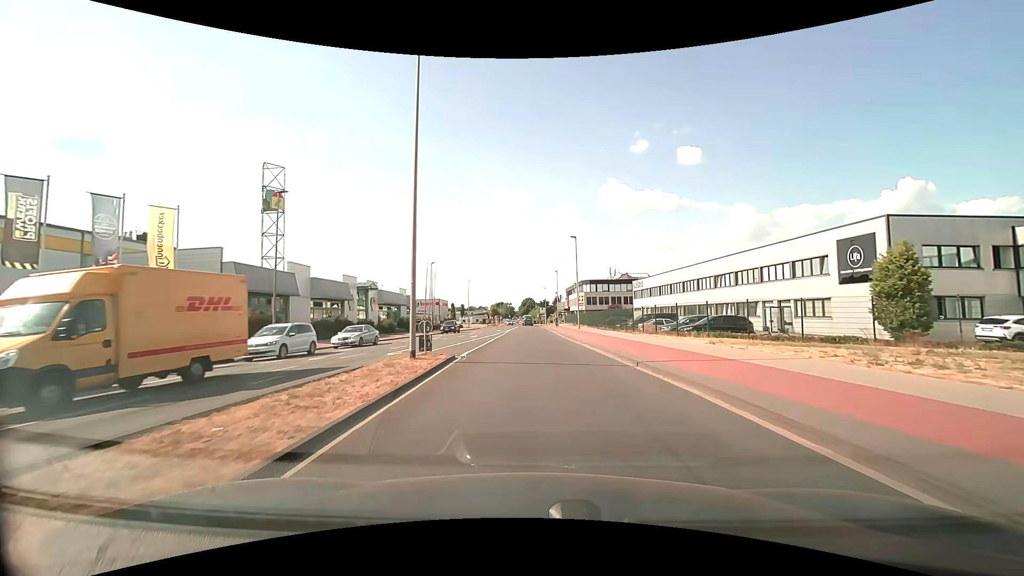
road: unclassified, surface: asphalt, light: Day
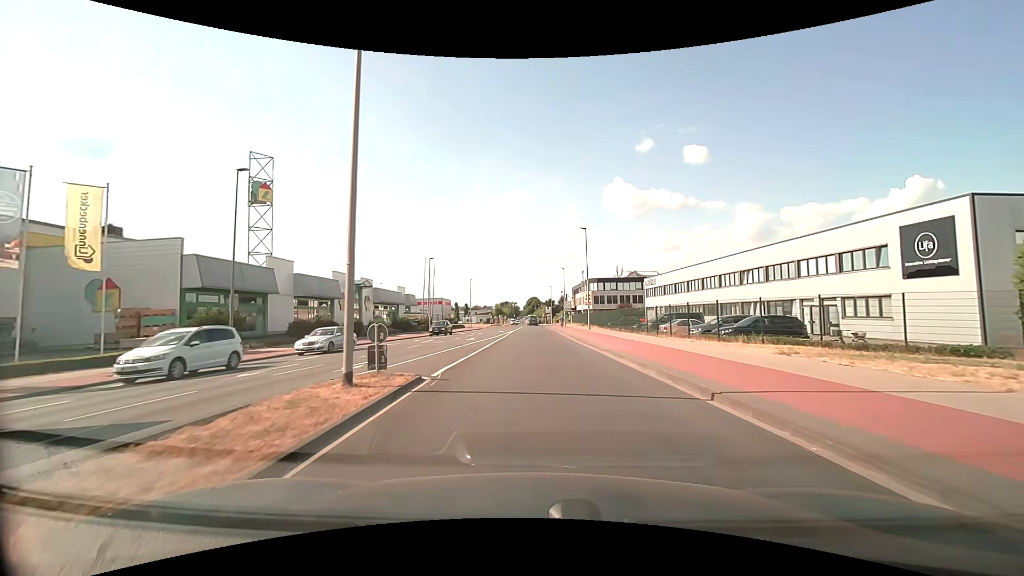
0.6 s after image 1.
(0.0, +5.4) m; -1°
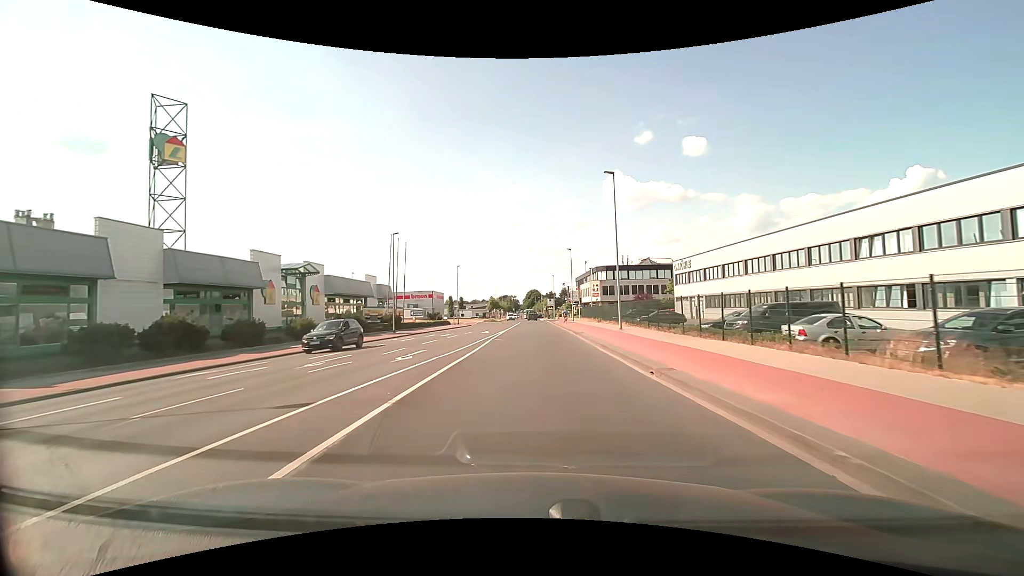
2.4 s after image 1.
(0.0, +18.2) m; 0°
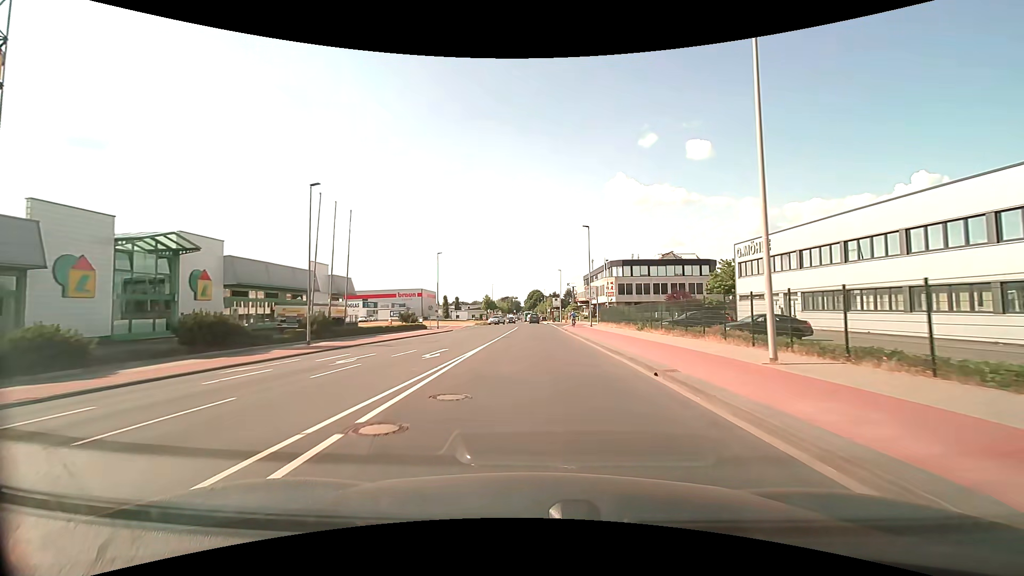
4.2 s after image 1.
(0.0, +20.2) m; 0°
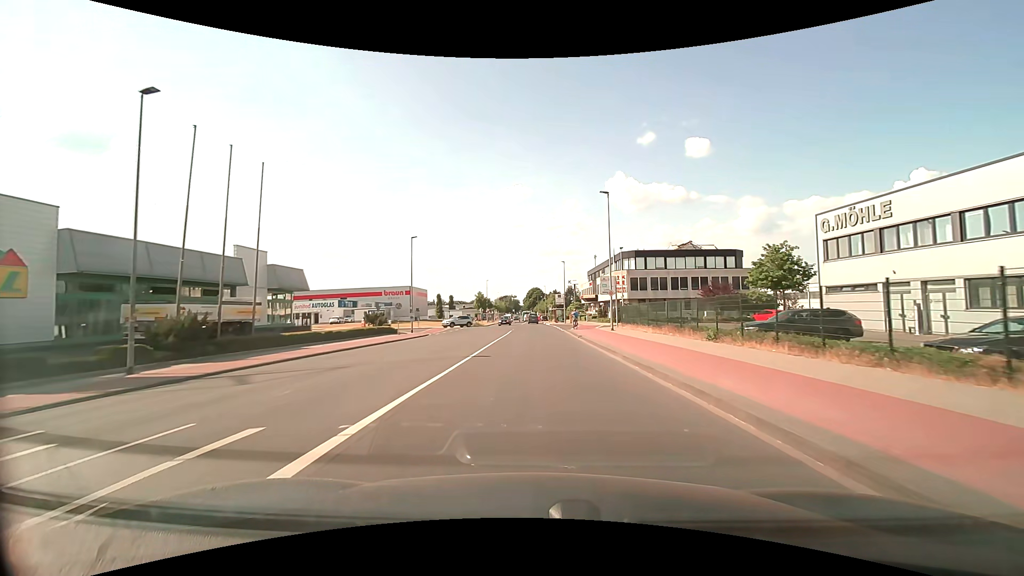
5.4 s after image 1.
(0.0, +14.1) m; 0°
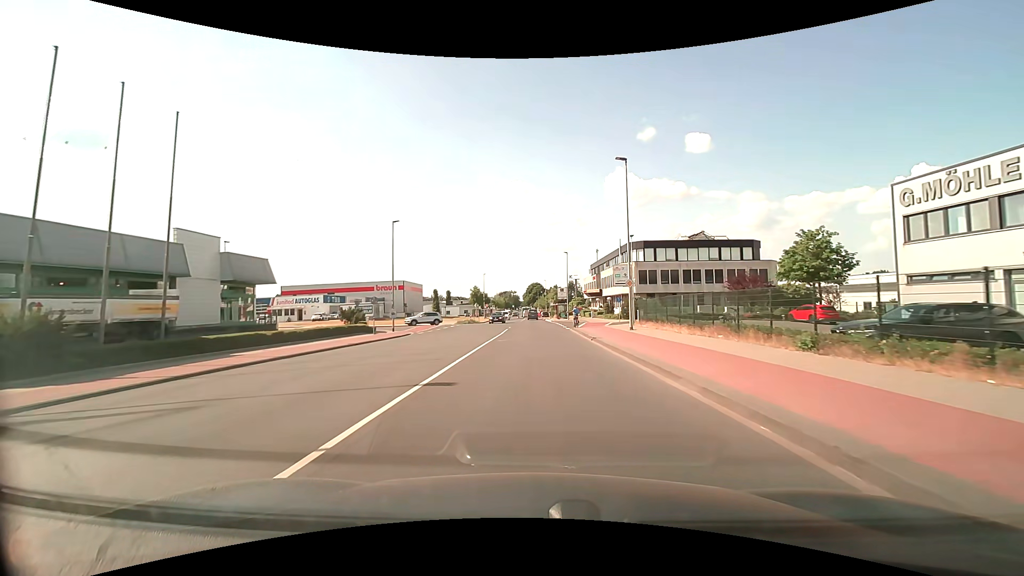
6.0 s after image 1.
(0.0, +7.2) m; 0°
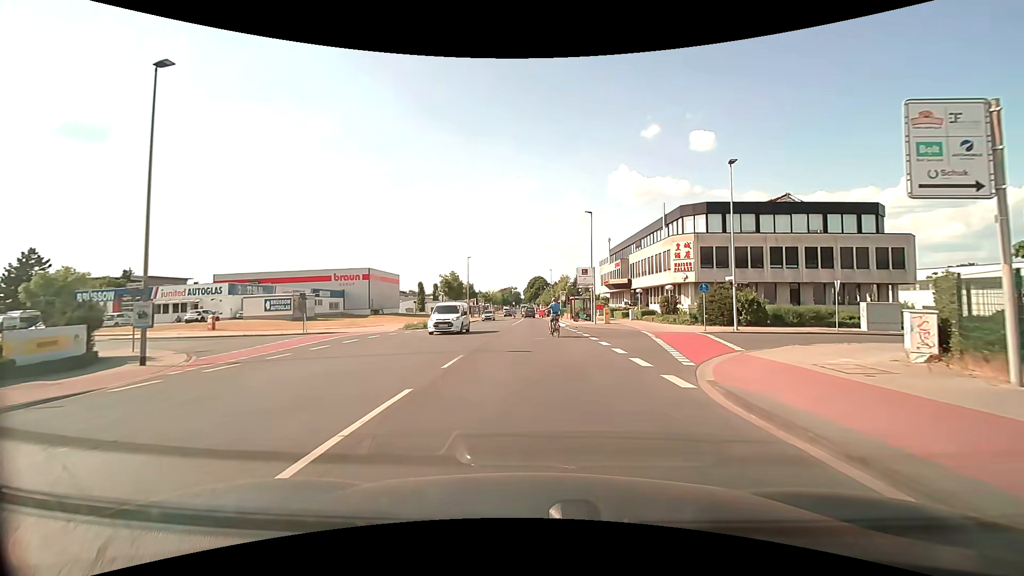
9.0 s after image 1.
(0.0, +29.5) m; 0°
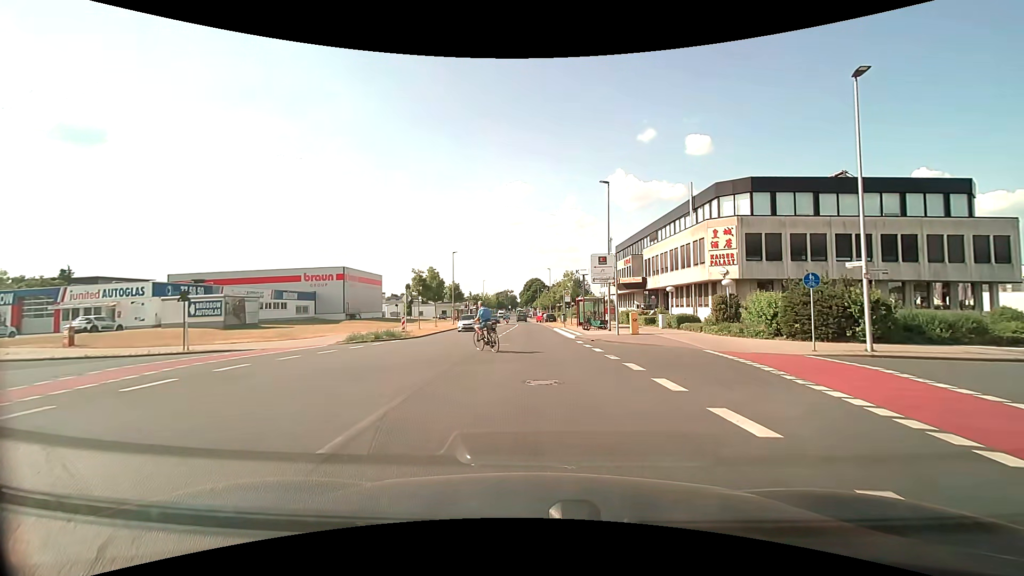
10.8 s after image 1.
(0.0, +12.1) m; 0°
(0, +10) (0, +20) (0, +30) (0, +40) (0, +50) (0, +60) (-1, +70) (-1, +80) (-2, +90) (-2, +100) m
